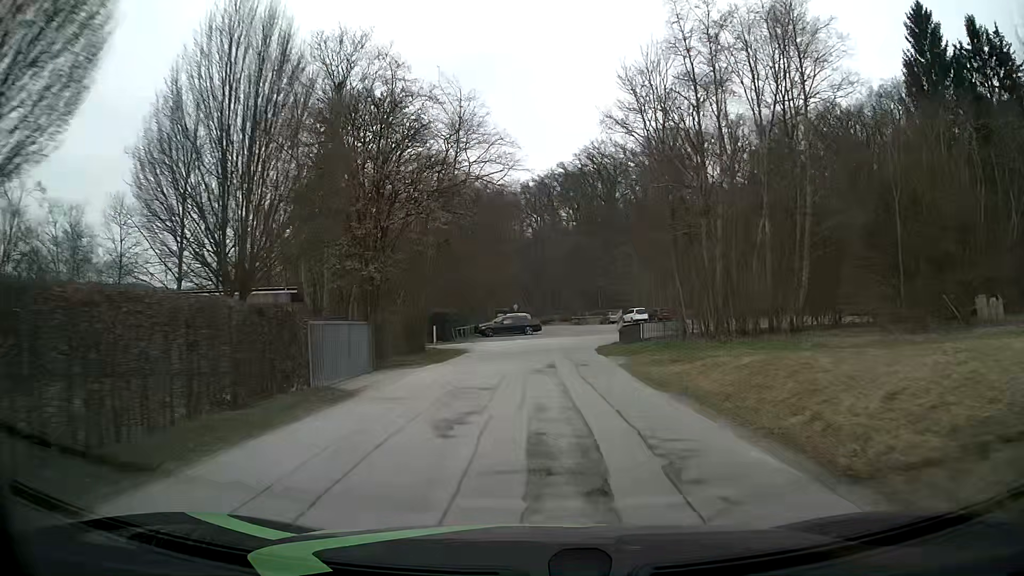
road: residential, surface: asphalt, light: Day
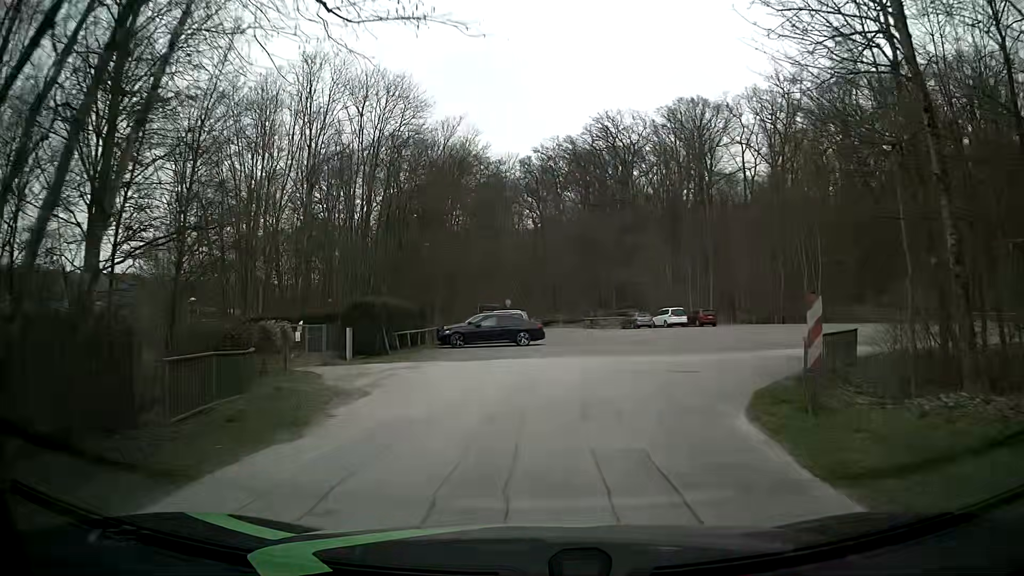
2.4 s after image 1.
(-0.1, +21.1) m; 0°
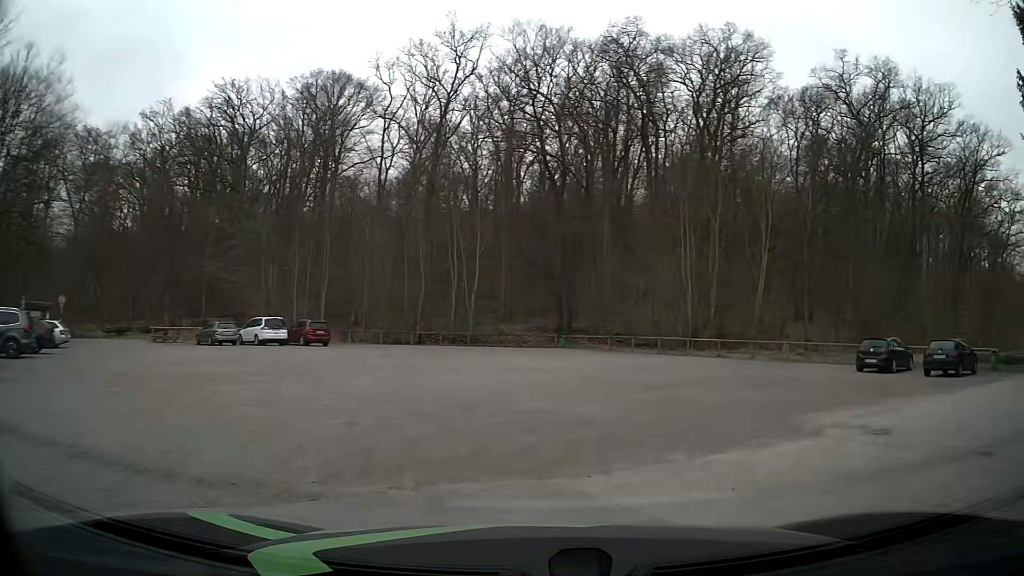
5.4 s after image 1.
(+3.5, +18.0) m; +35°
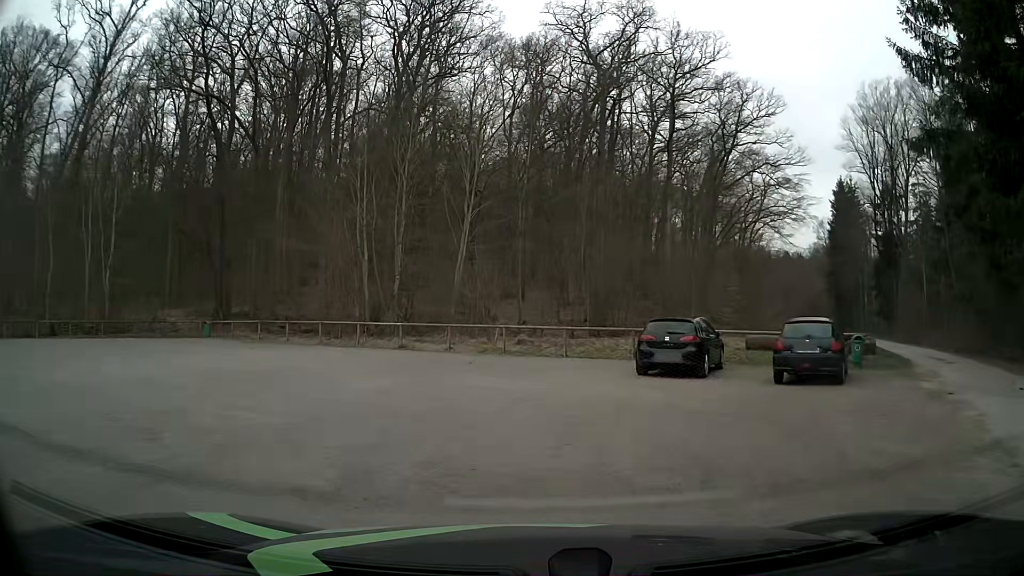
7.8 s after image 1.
(+2.6, +11.5) m; +24°
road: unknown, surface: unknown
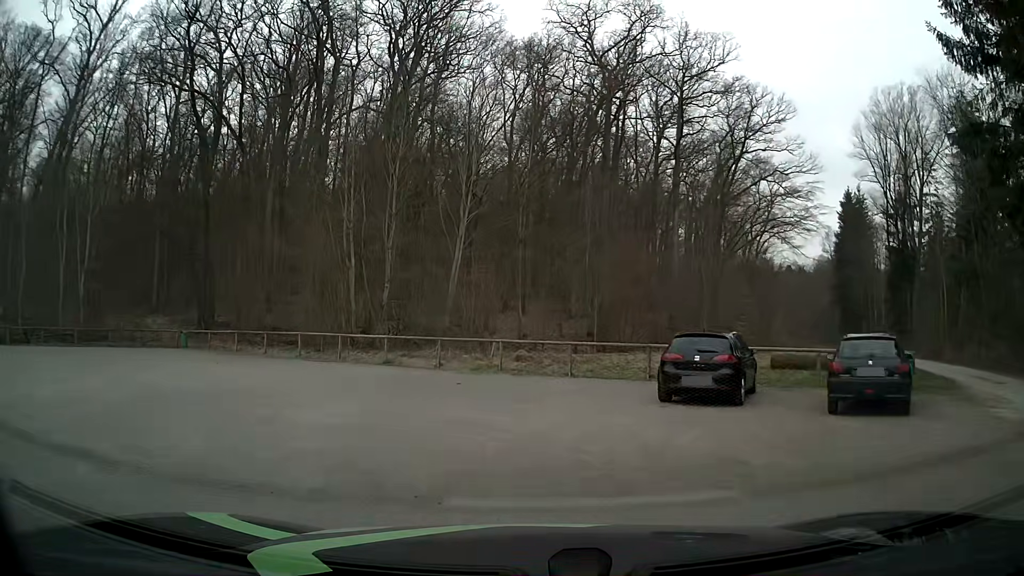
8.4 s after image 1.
(-0.1, +2.9) m; -1°
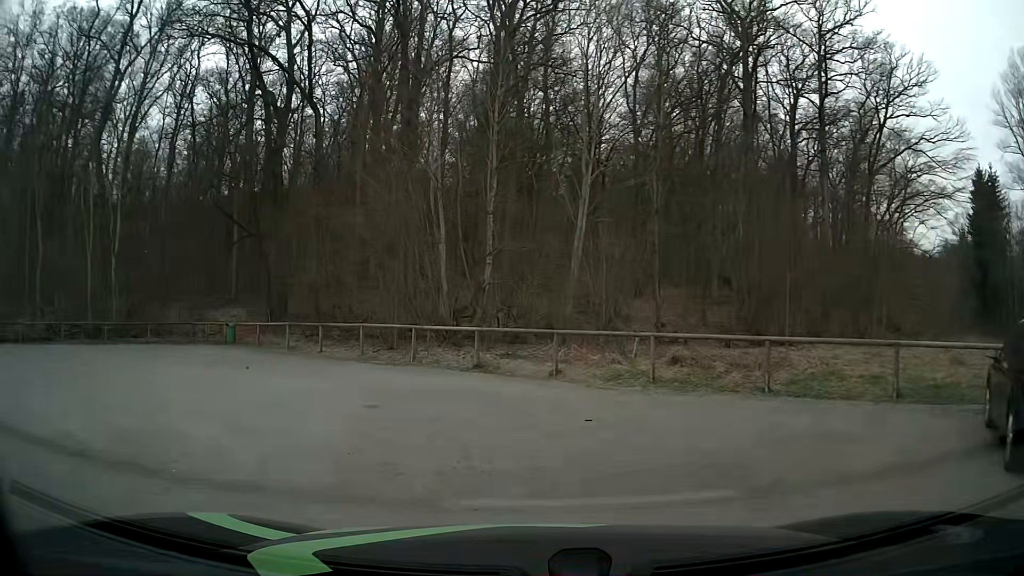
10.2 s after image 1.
(-0.6, +7.9) m; -12°
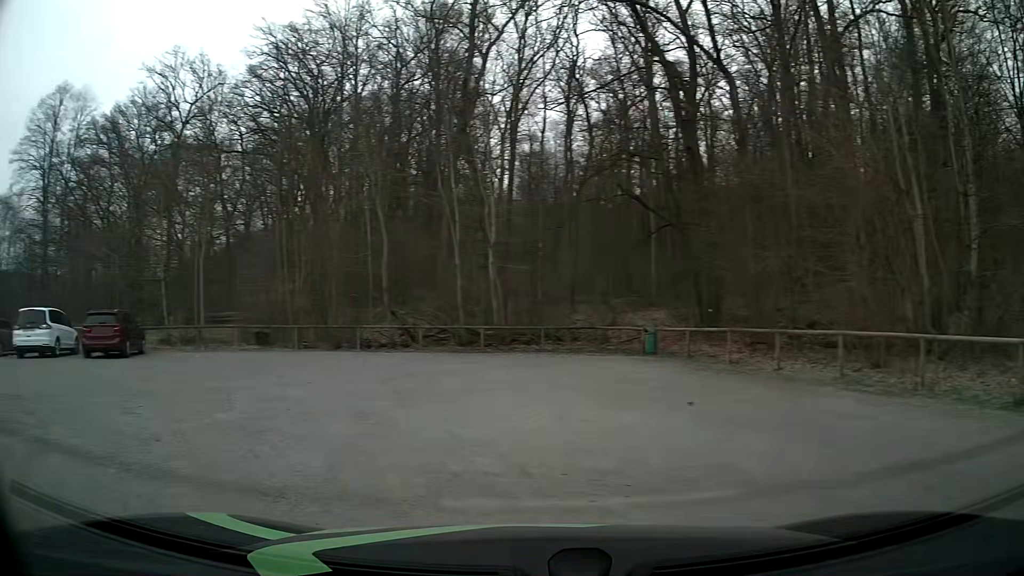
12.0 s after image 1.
(-1.5, +6.3) m; -34°
